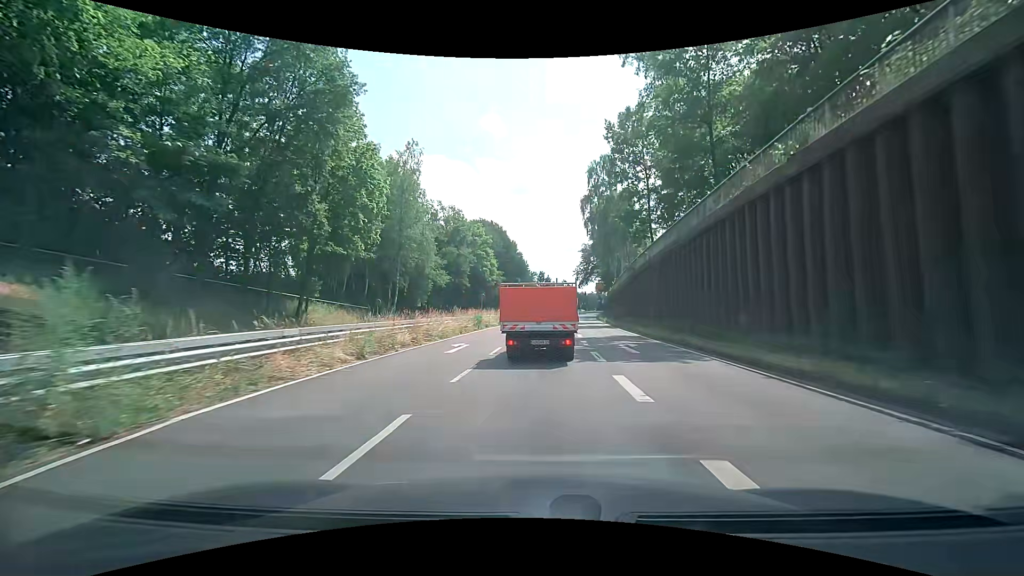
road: secondary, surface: asphalt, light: Day
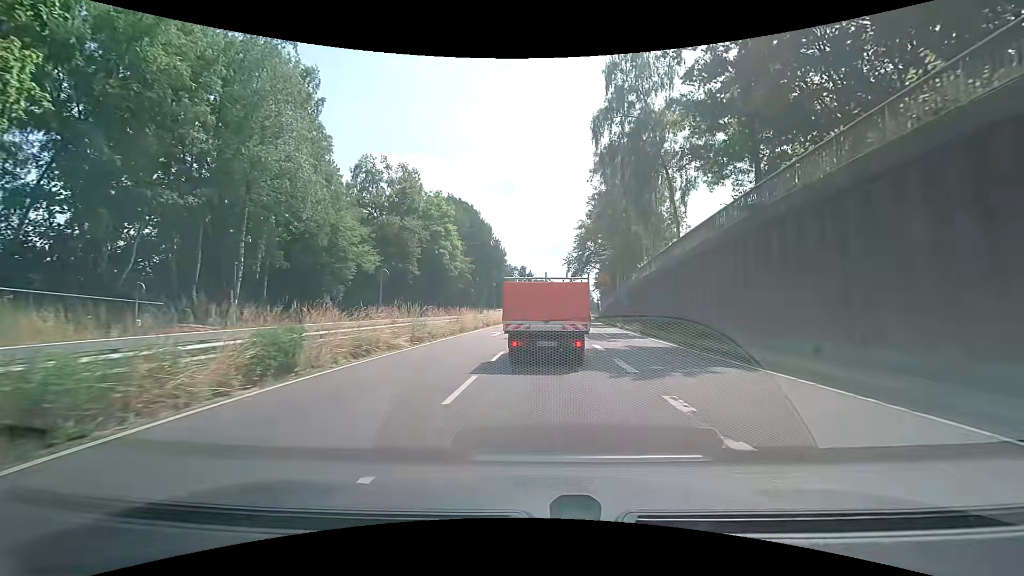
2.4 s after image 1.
(-0.7, +26.6) m; +1°
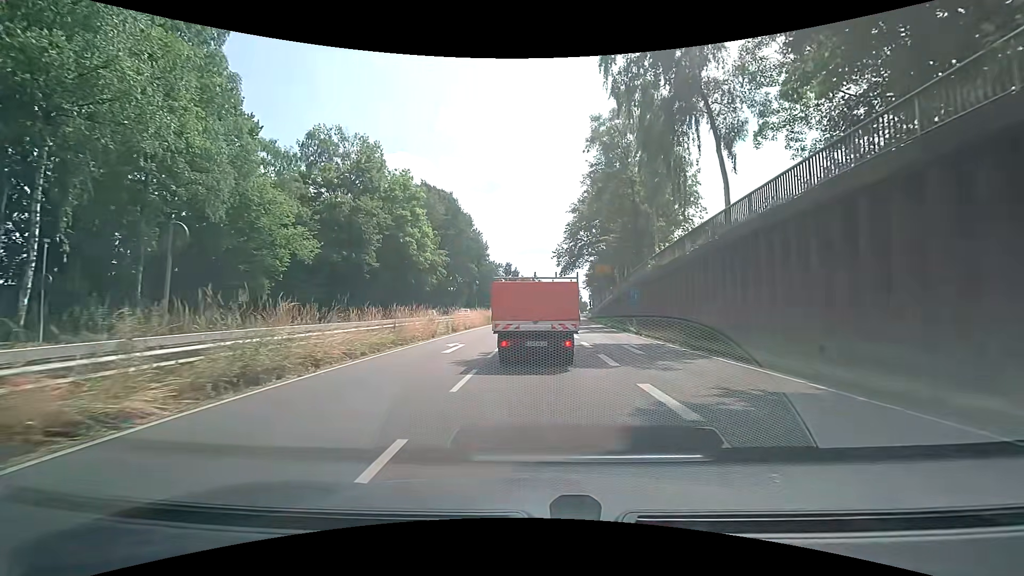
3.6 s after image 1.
(0.0, +10.8) m; +2°
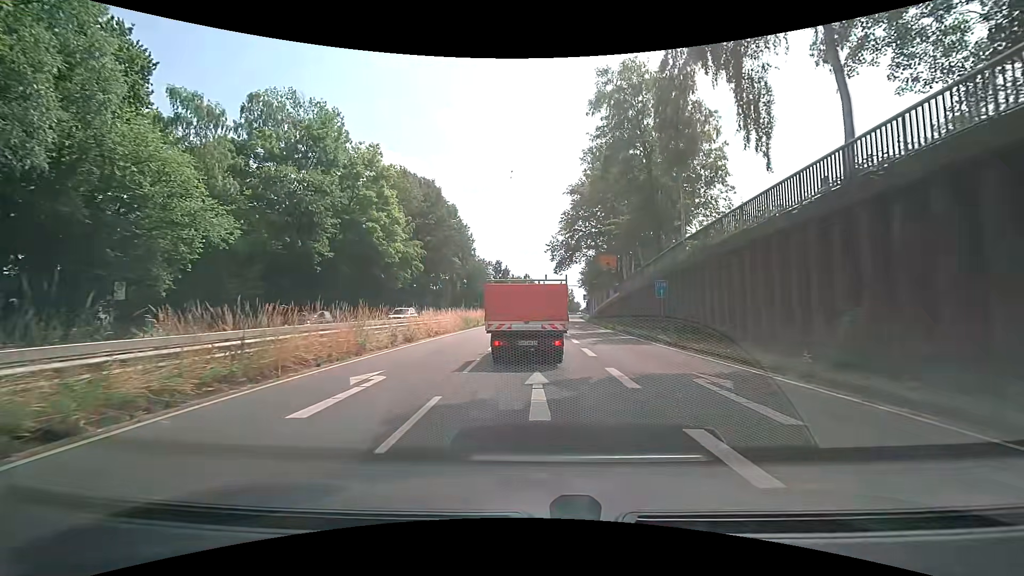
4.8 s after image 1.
(-0.1, +9.4) m; 0°
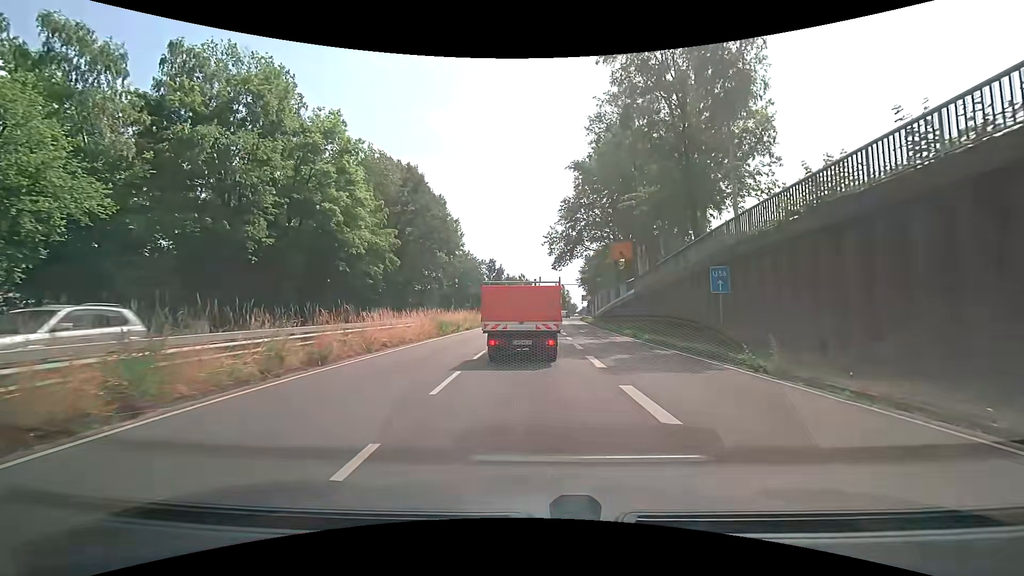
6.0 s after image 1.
(0.0, +8.7) m; 0°
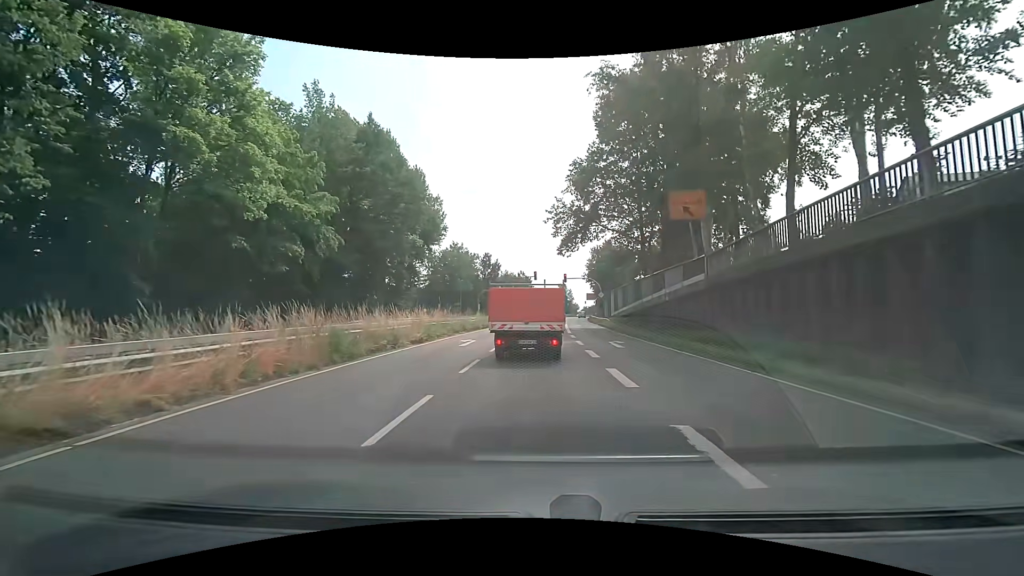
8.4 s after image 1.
(+0.1, +15.1) m; +1°
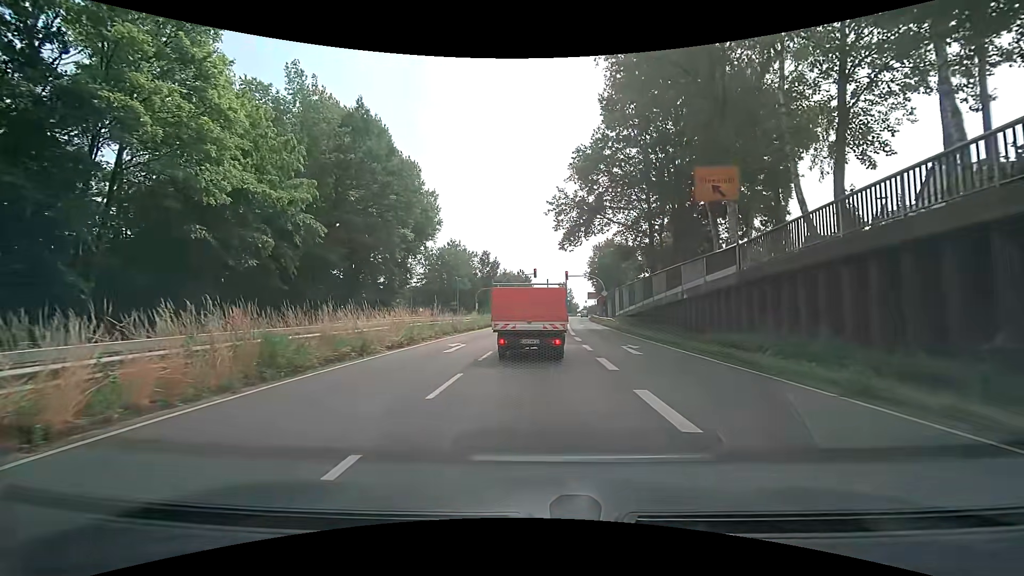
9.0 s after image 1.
(0.0, +3.3) m; -1°
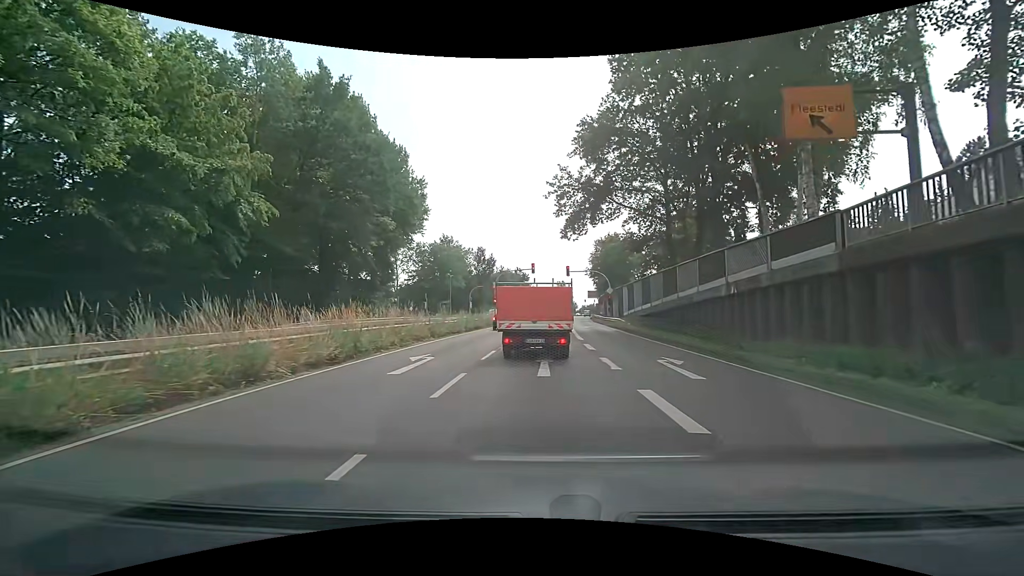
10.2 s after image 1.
(0.0, +6.0) m; 0°
(0, +10) (0, +20) (+1, +30) (+1, +40) (+2, +50) (+2, +60) (+3, +70) (+4, +80) (+4, +90) (+5, +100) m
